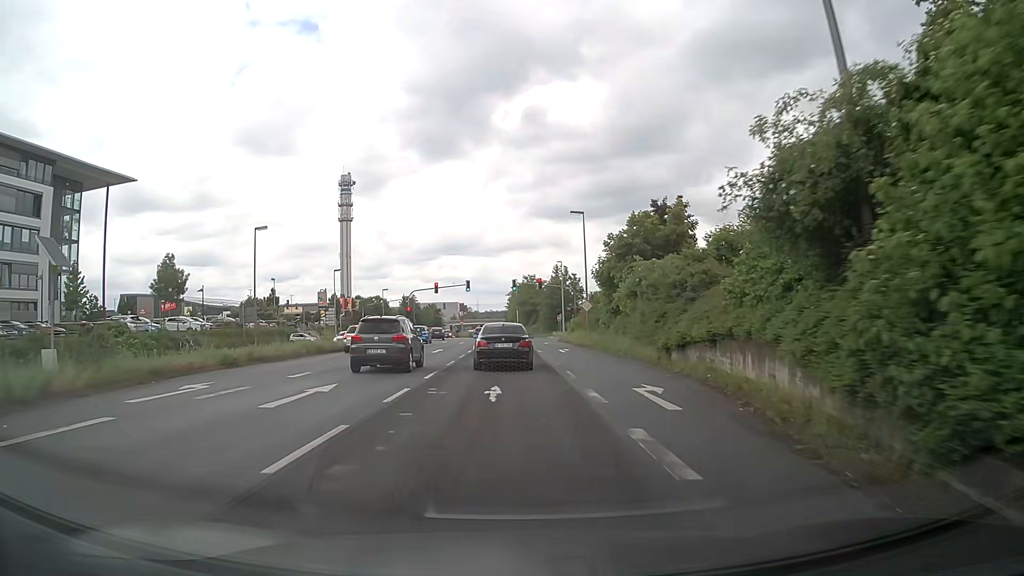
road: primary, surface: asphalt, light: Day
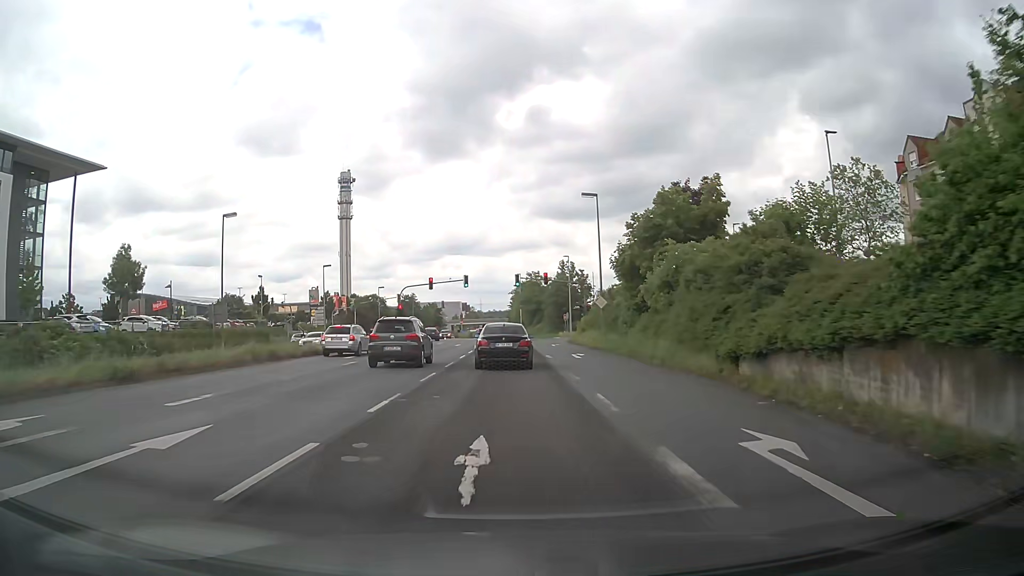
(0.0, +7.1) m; 0°
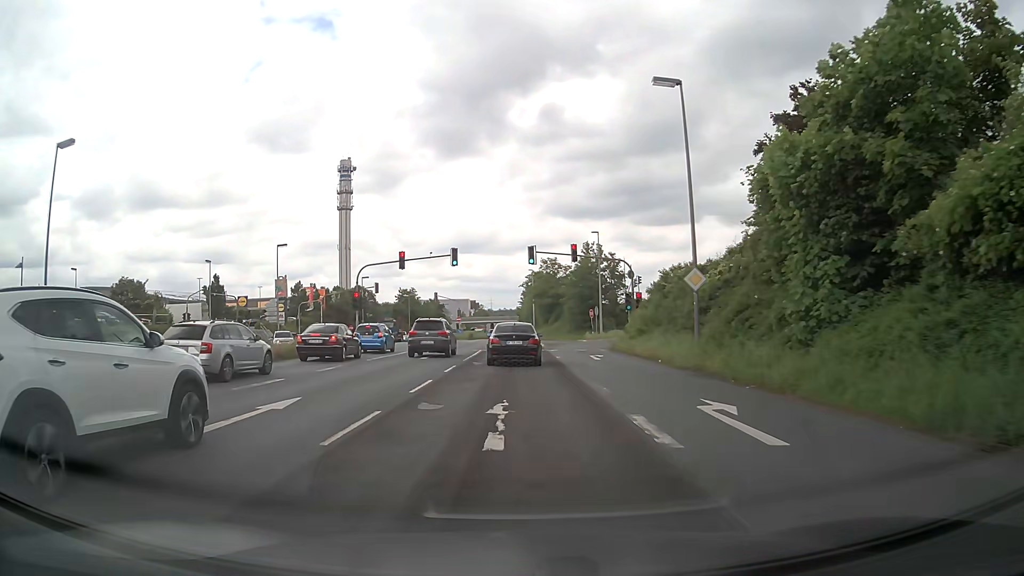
(-0.3, +21.7) m; -1°
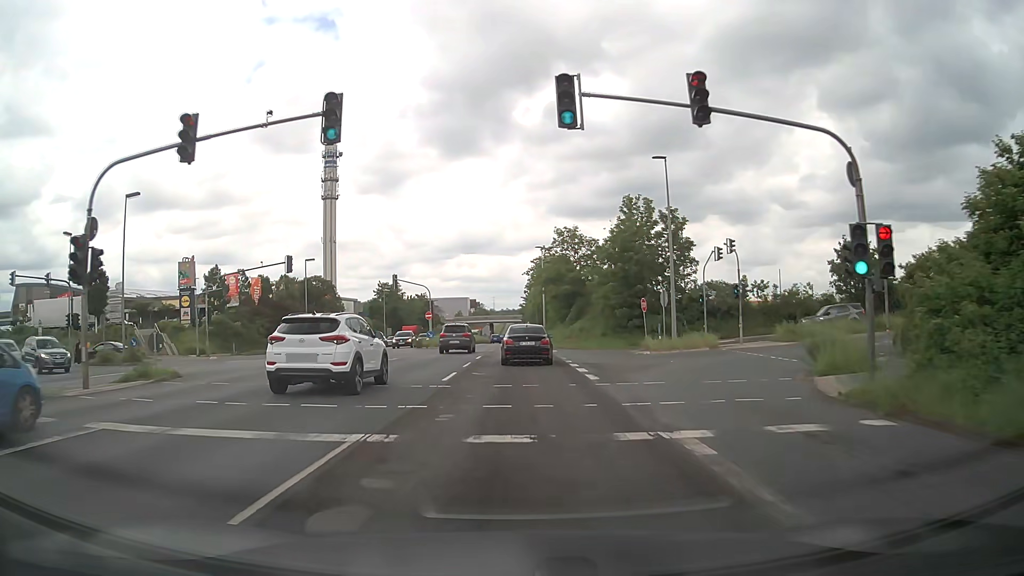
(-0.1, +29.7) m; 0°
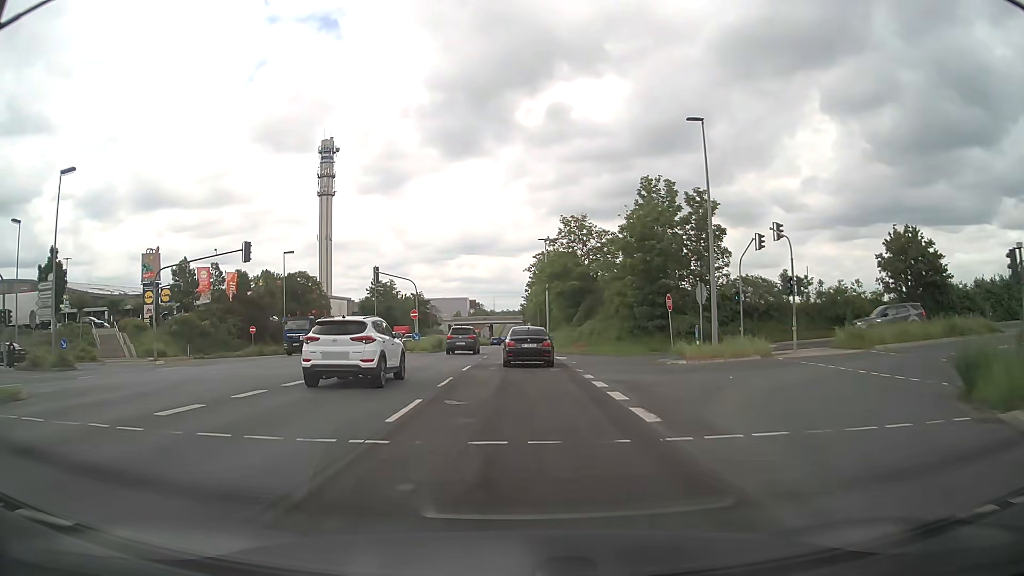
(0.0, +7.5) m; 0°
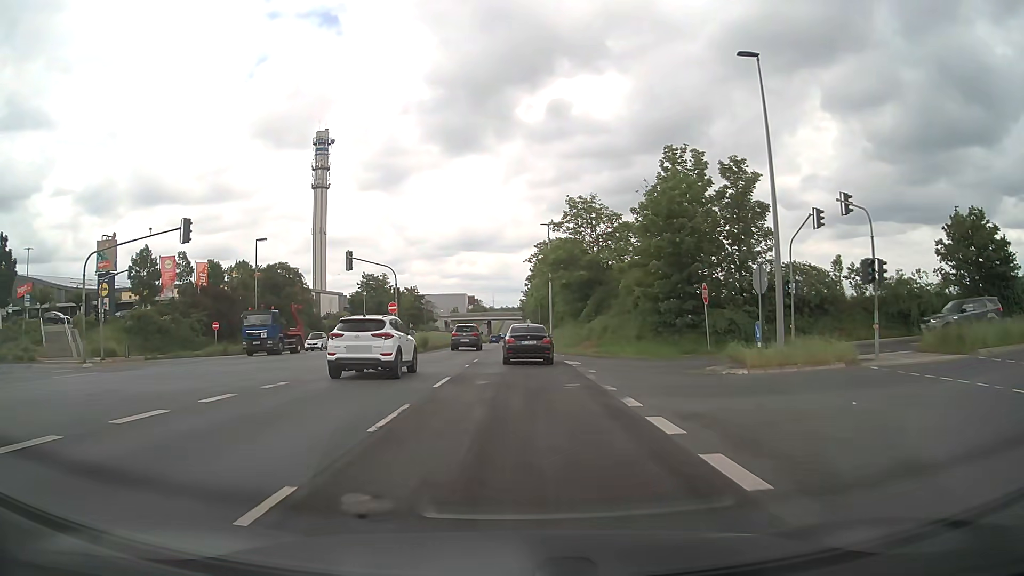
(0.0, +7.5) m; 0°
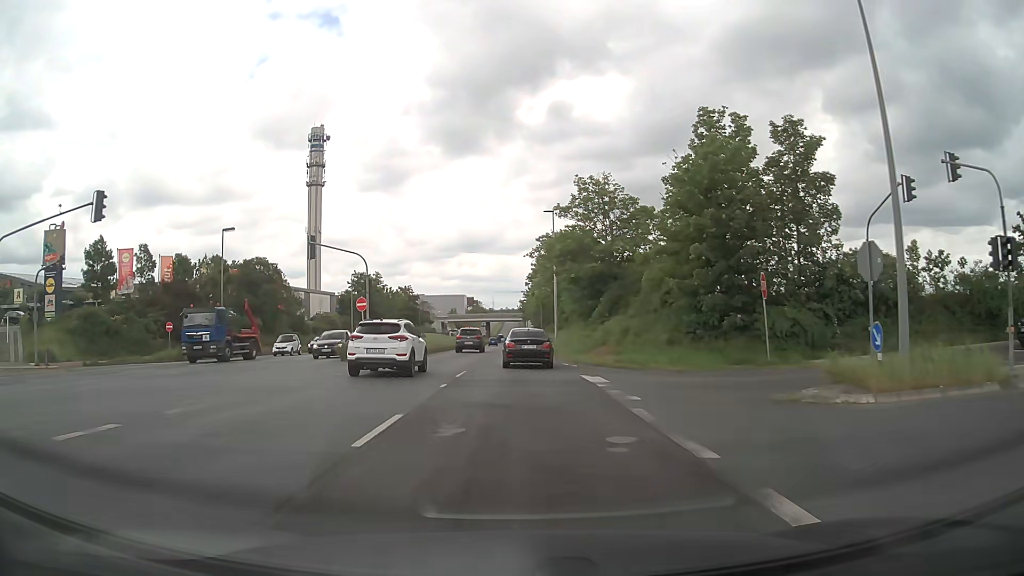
(0.0, +7.5) m; 0°
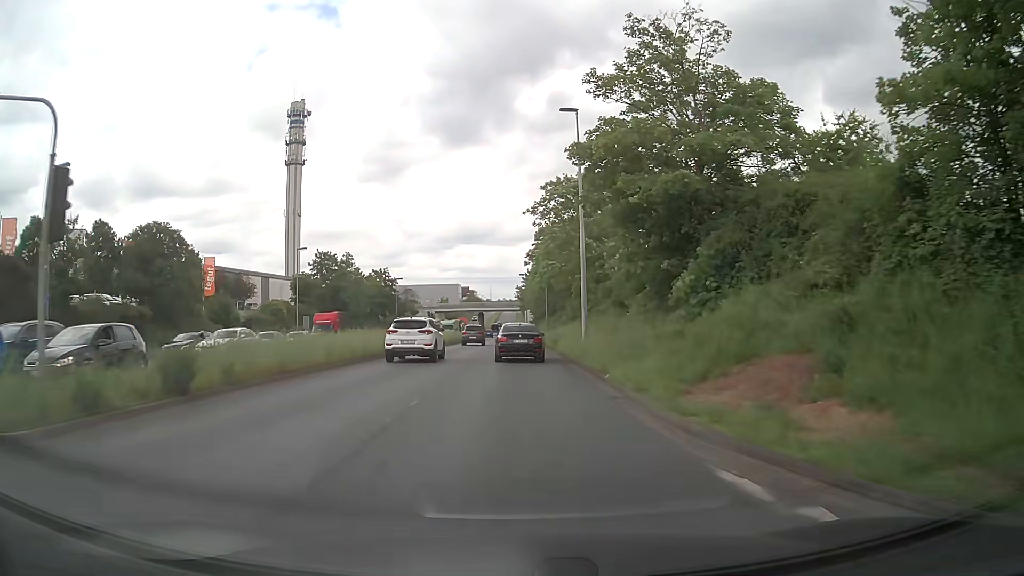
(0.0, +22.6) m; 0°
(0, +10) (0, +20) (0, +30) (0, +40) (0, +50) (0, +60) (-1, +70) (-1, +80) (-1, +90) (-1, +100) m
